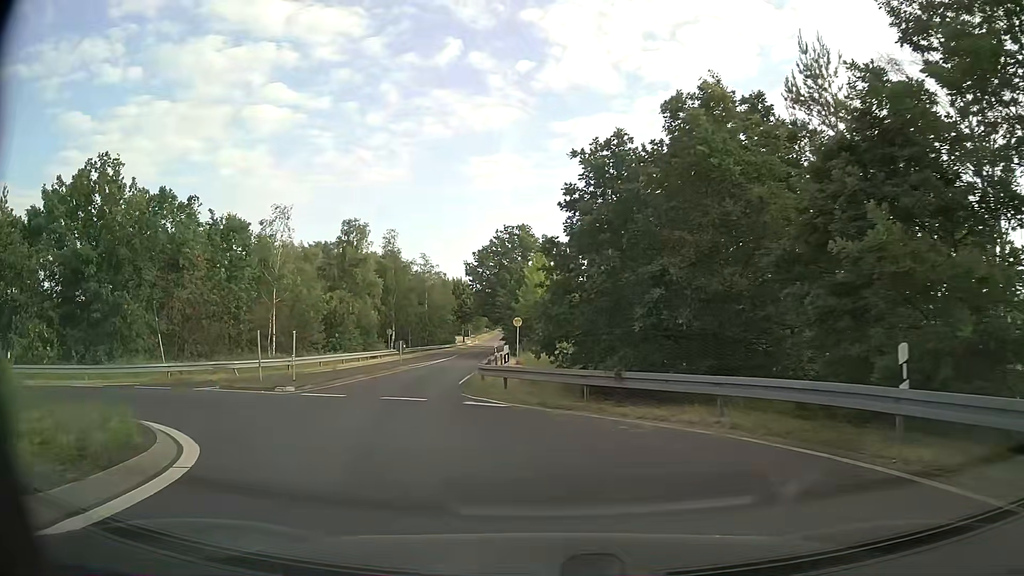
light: Day
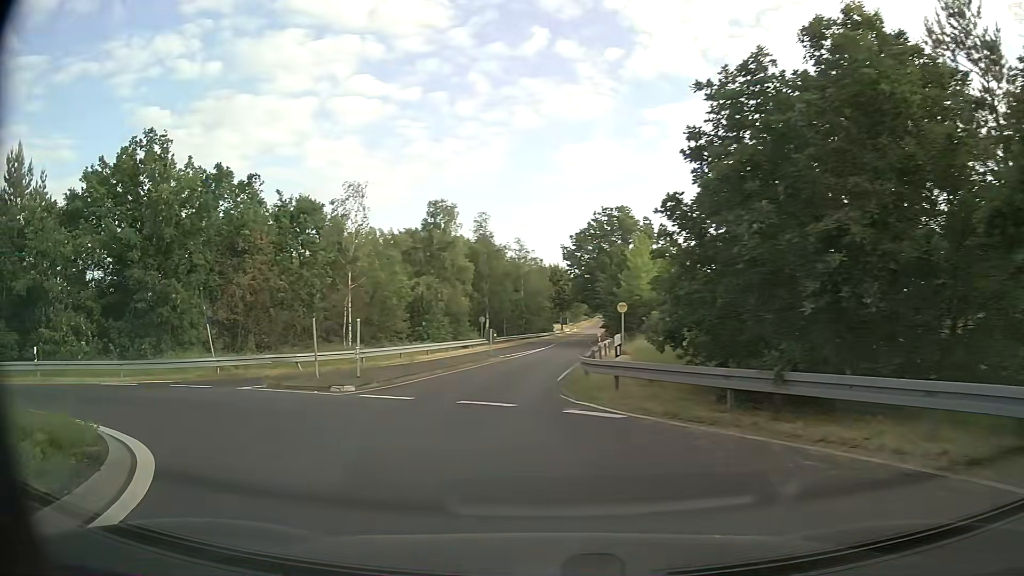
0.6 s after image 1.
(-0.3, +3.9) m; -9°
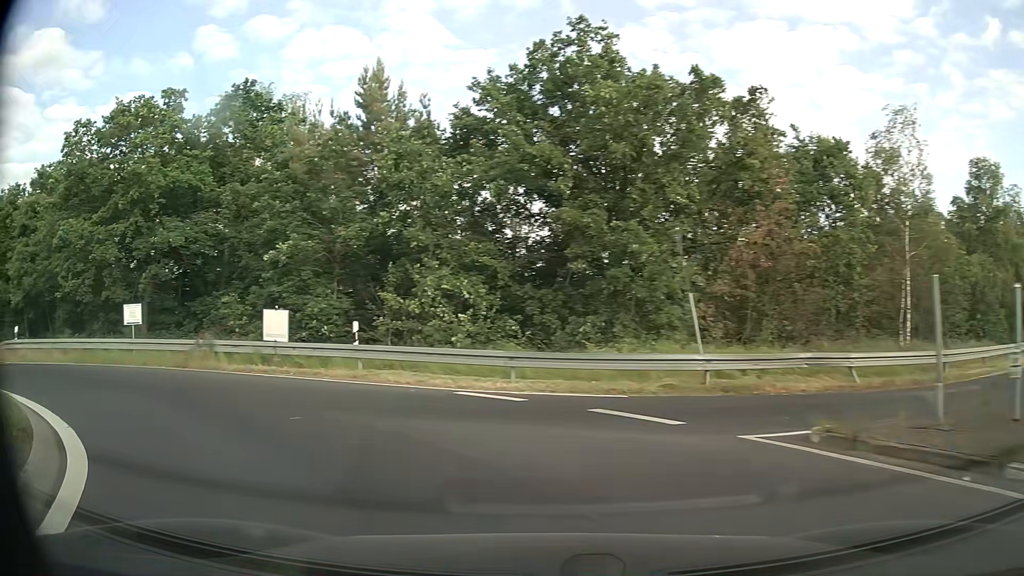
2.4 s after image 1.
(-4.1, +11.2) m; -43°
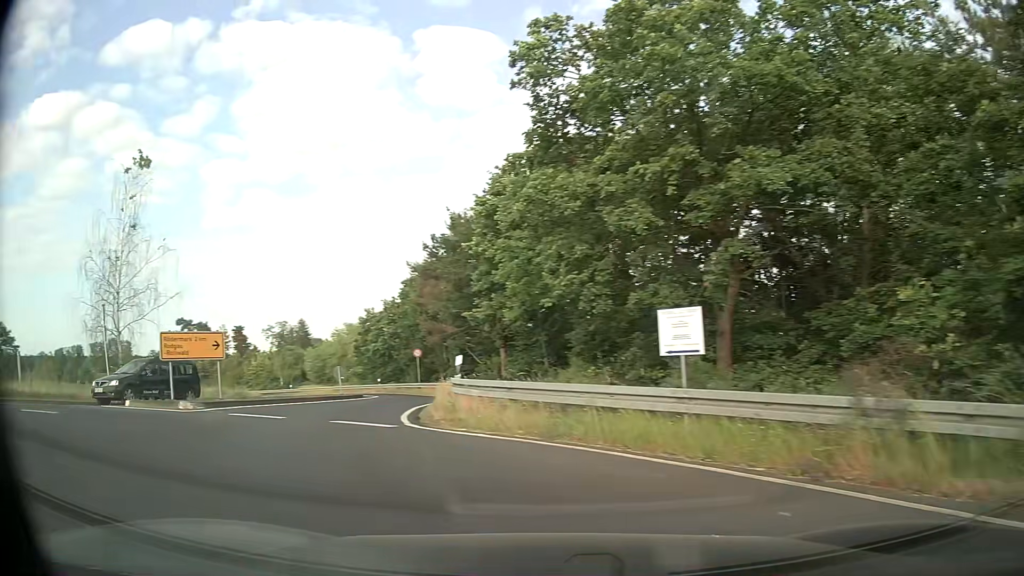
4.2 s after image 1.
(-5.3, +11.1) m; -51°
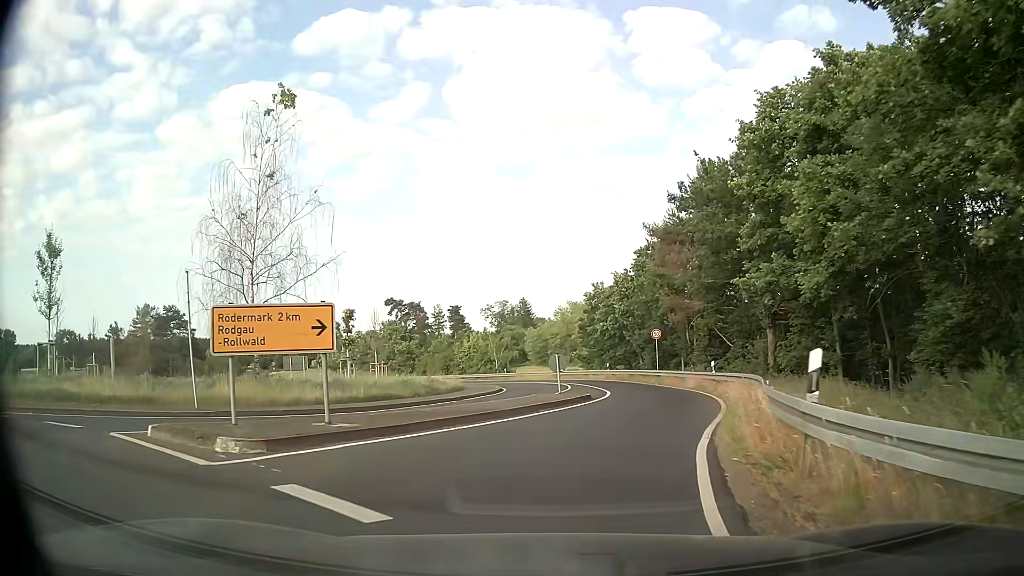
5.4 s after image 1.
(-2.0, +8.6) m; -20°
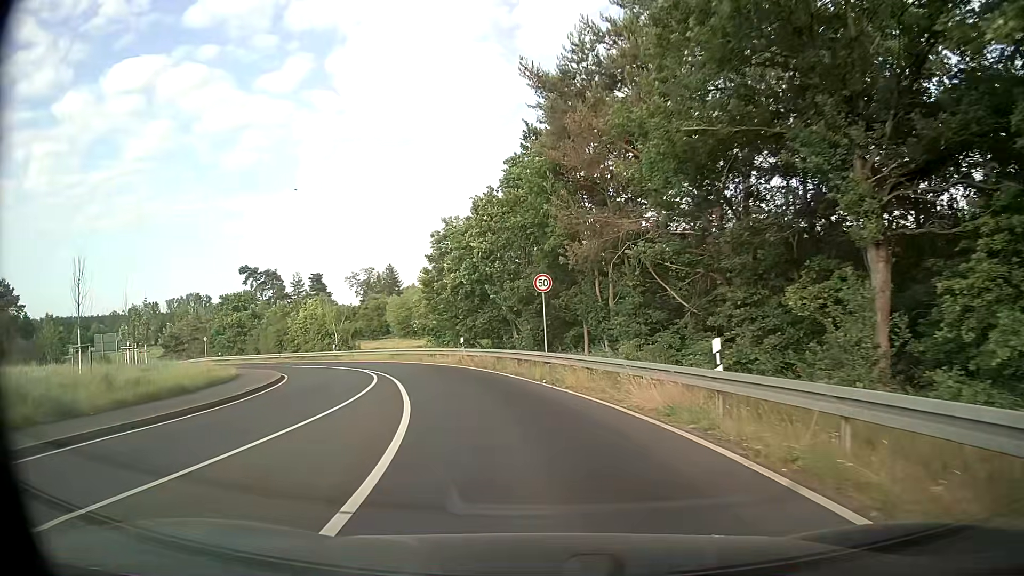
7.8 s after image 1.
(+2.8, +20.4) m; +11°
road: secondary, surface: asphalt
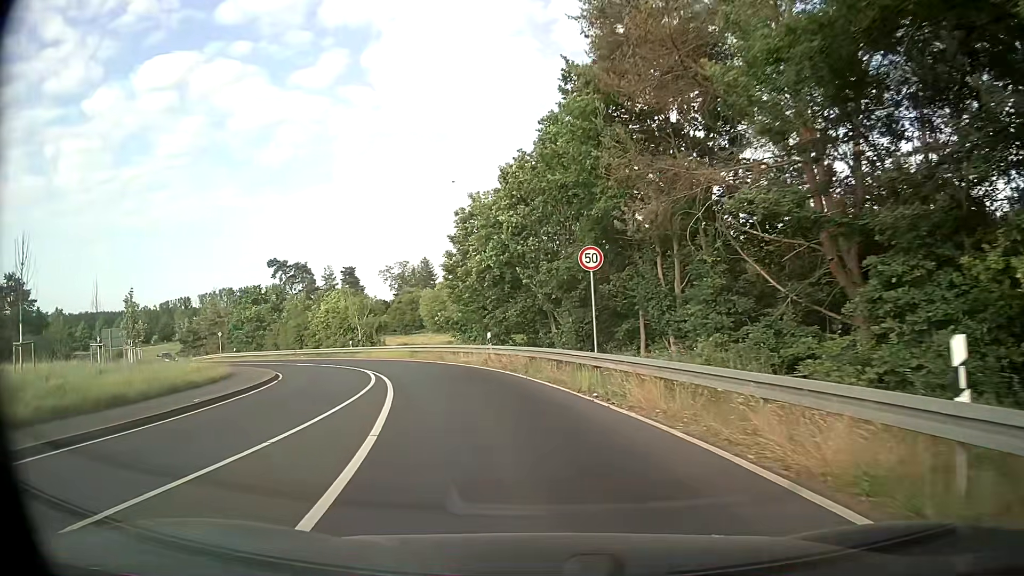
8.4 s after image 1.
(-0.1, +6.1) m; -3°
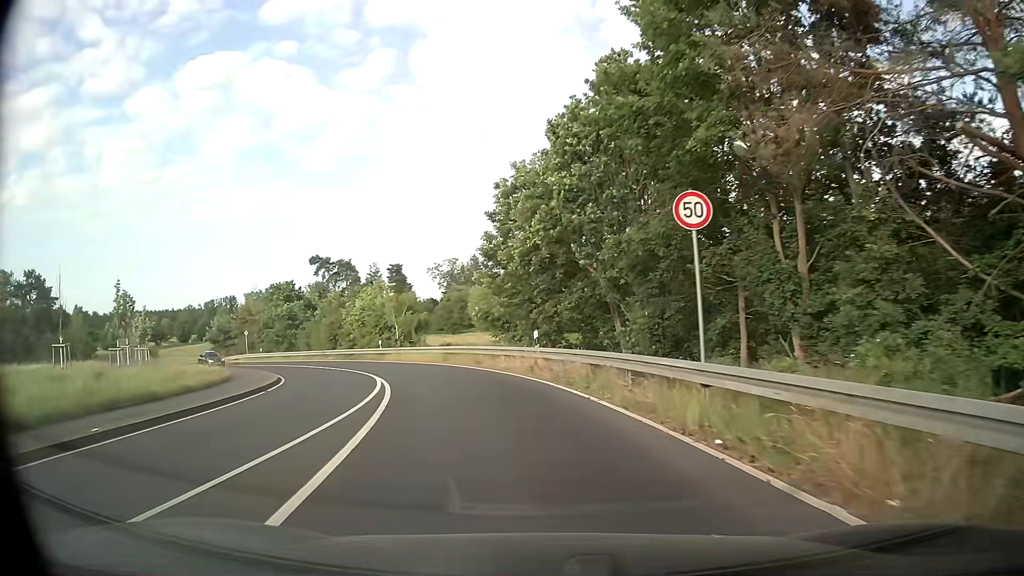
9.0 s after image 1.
(-0.3, +6.5) m; -4°
(-1, +10) (-3, +20) (-6, +29) (-10, +38) (-16, +47) (-22, +54) (-29, +61) (-37, +68) (-44, +75) (-52, +81) m
